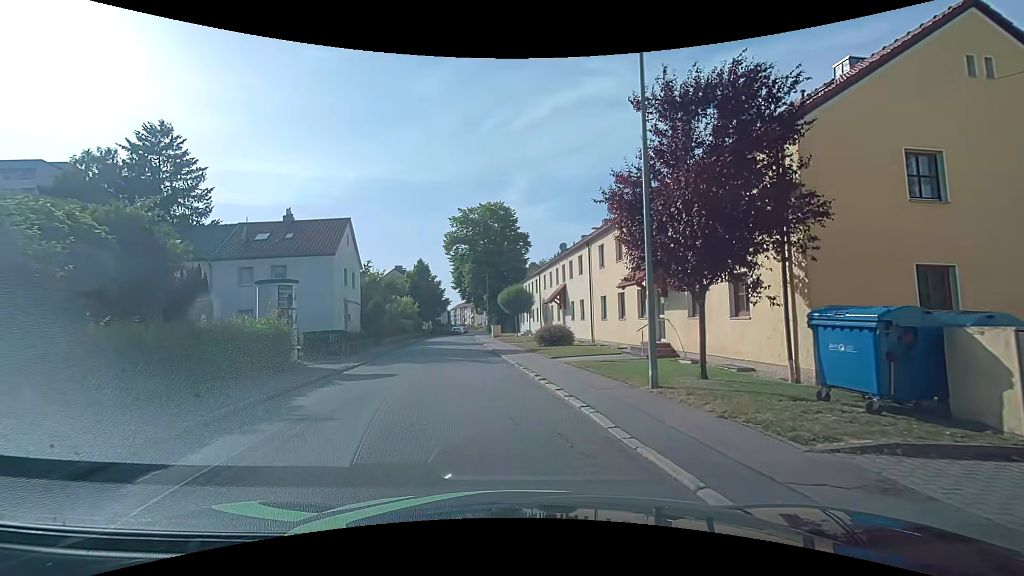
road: residential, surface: asphalt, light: Day
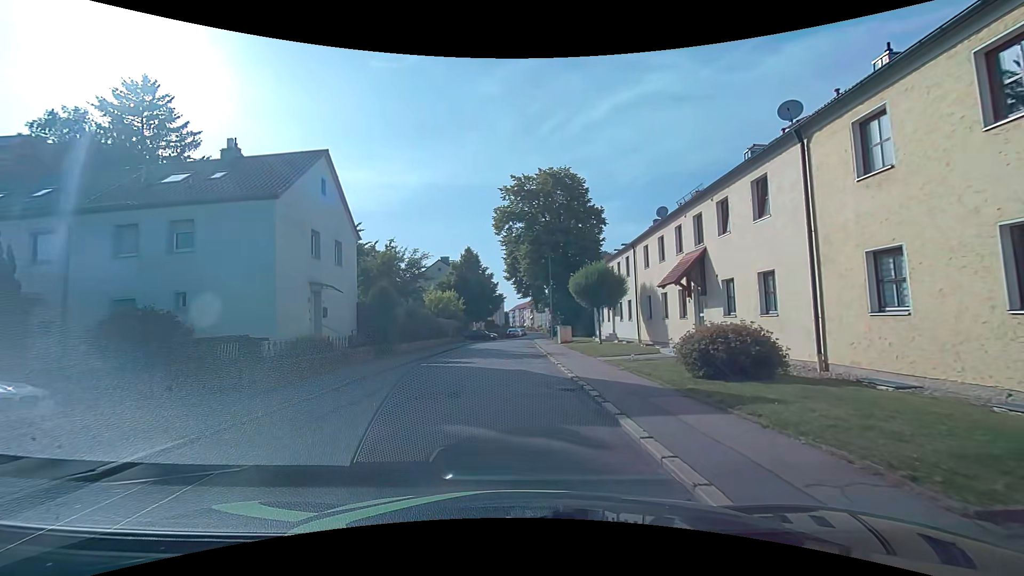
(-0.9, +15.6) m; -5°
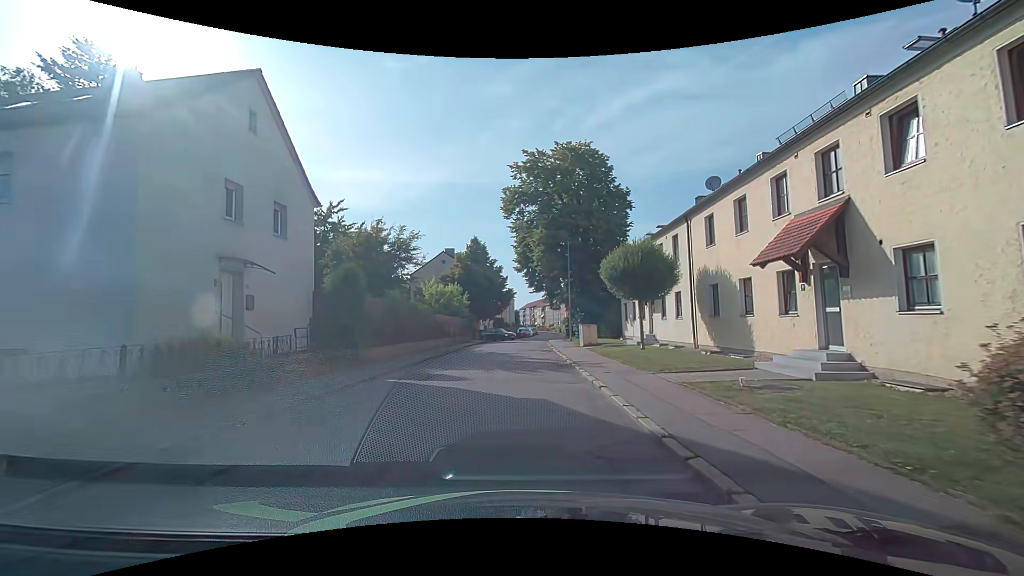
(-0.2, +7.1) m; -2°
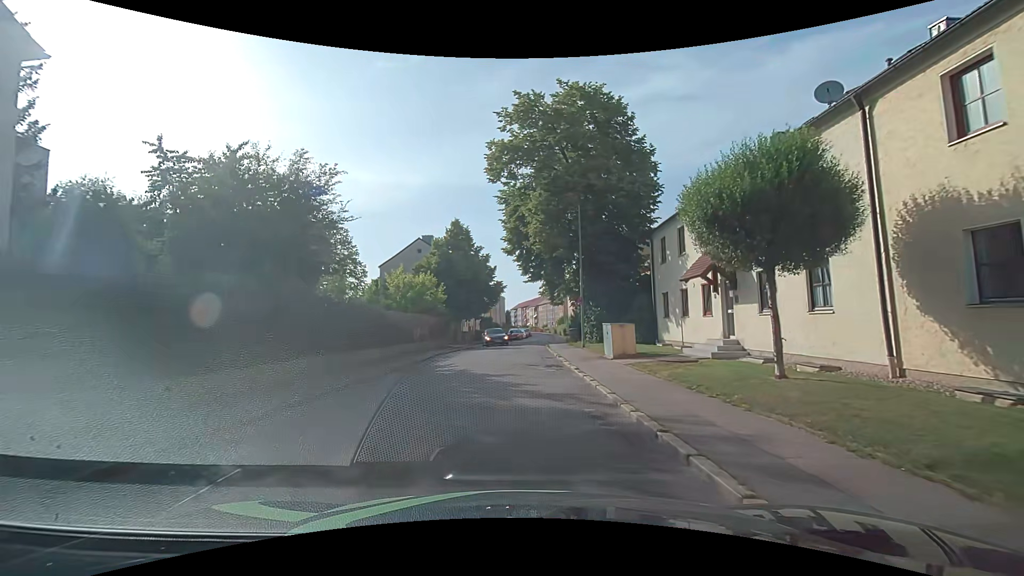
(+0.1, +11.4) m; +1°
(0, +10) (0, +20) (0, +30) (+1, +40) (+1, +50) (+2, +60) (+3, +70) (+4, +80) (+4, +90) (+5, +100) m
